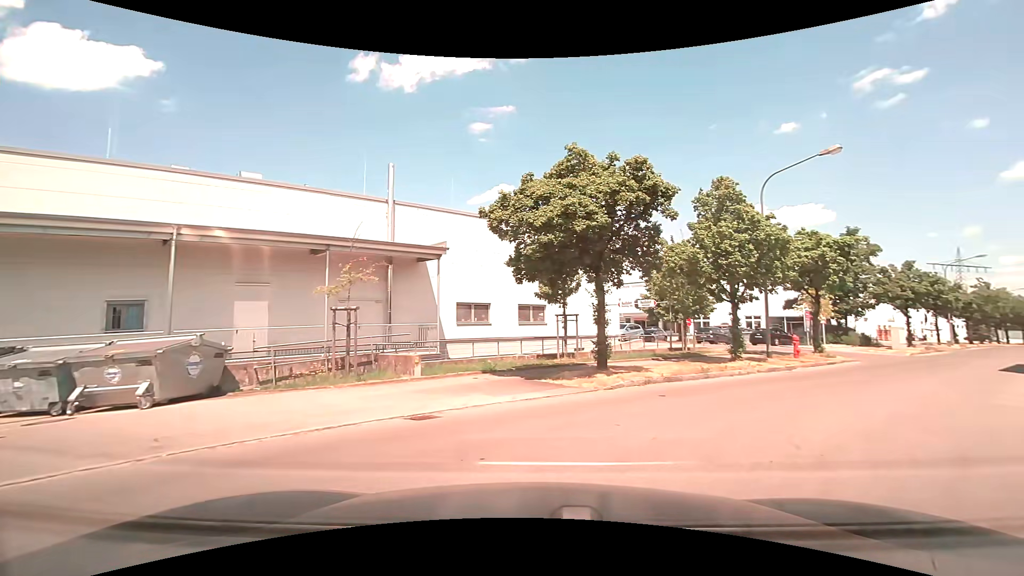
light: Day
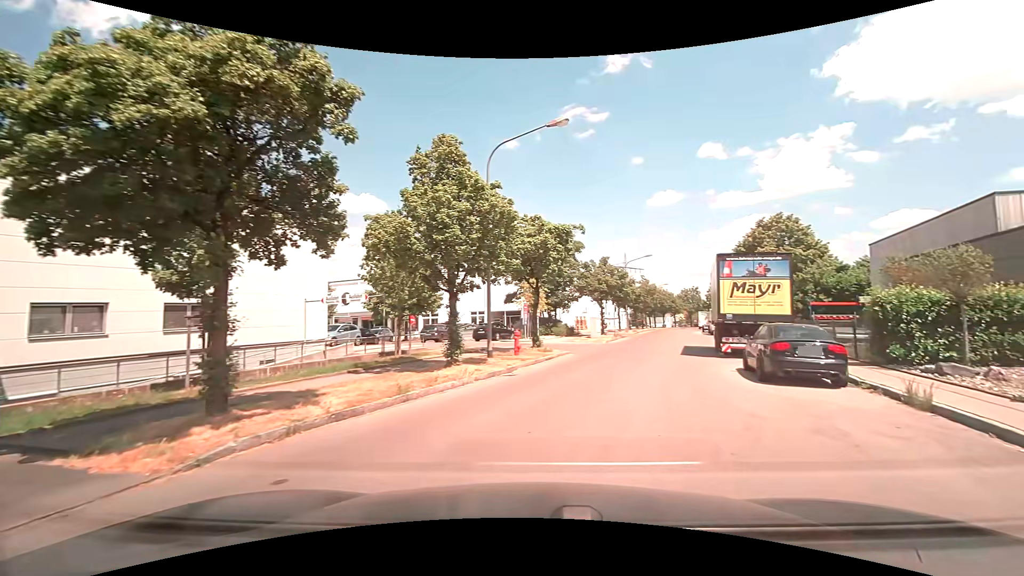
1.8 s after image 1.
(+1.3, +5.7) m; +27°
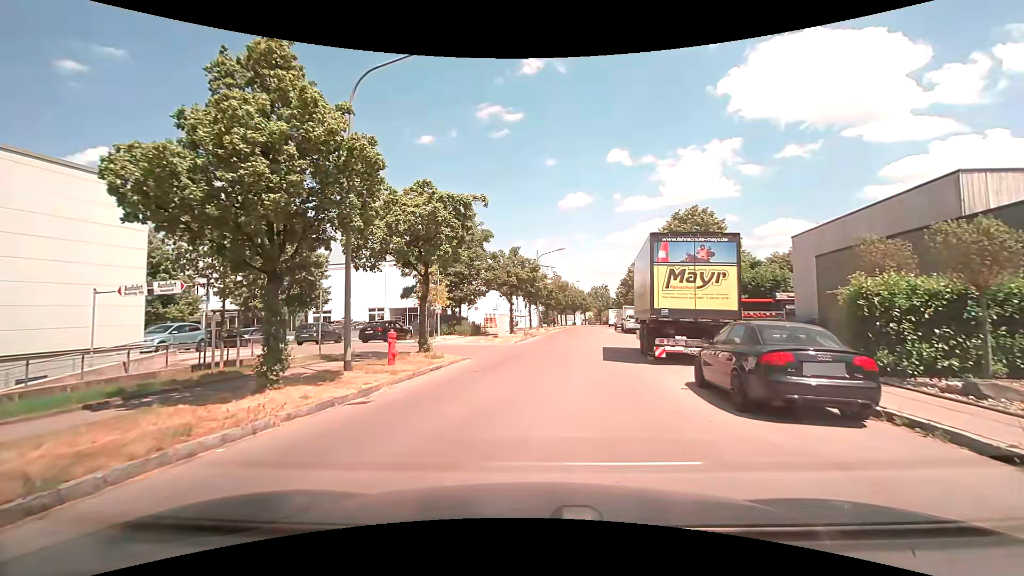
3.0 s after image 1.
(+0.6, +5.1) m; +11°
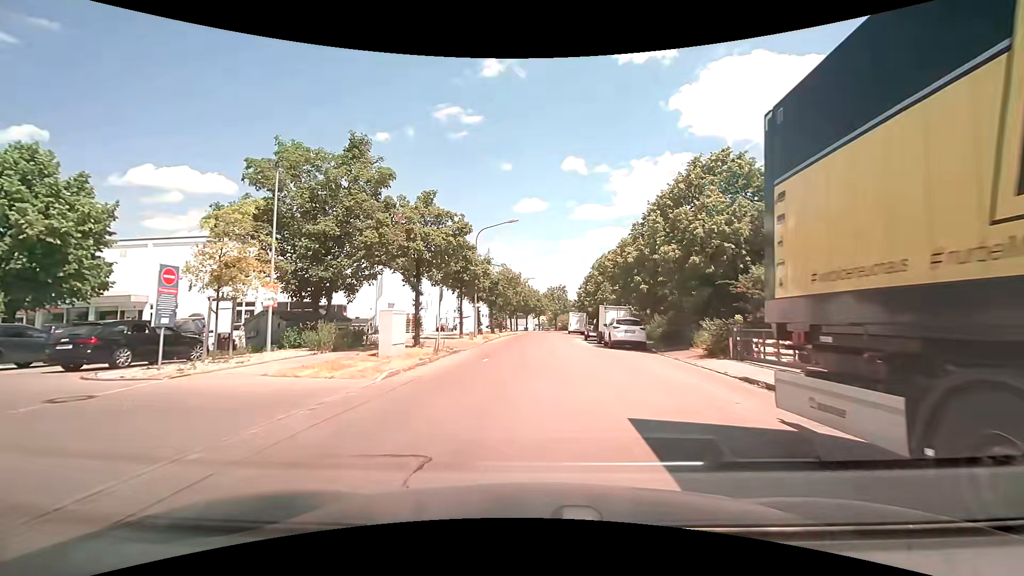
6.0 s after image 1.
(+1.0, +17.1) m; +6°
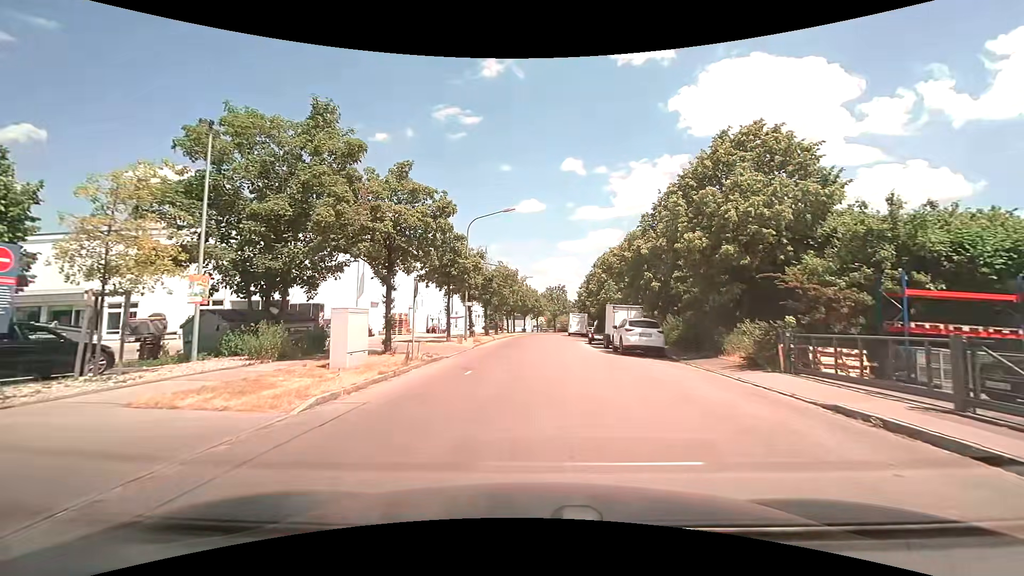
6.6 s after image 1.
(0.0, +4.0) m; 0°
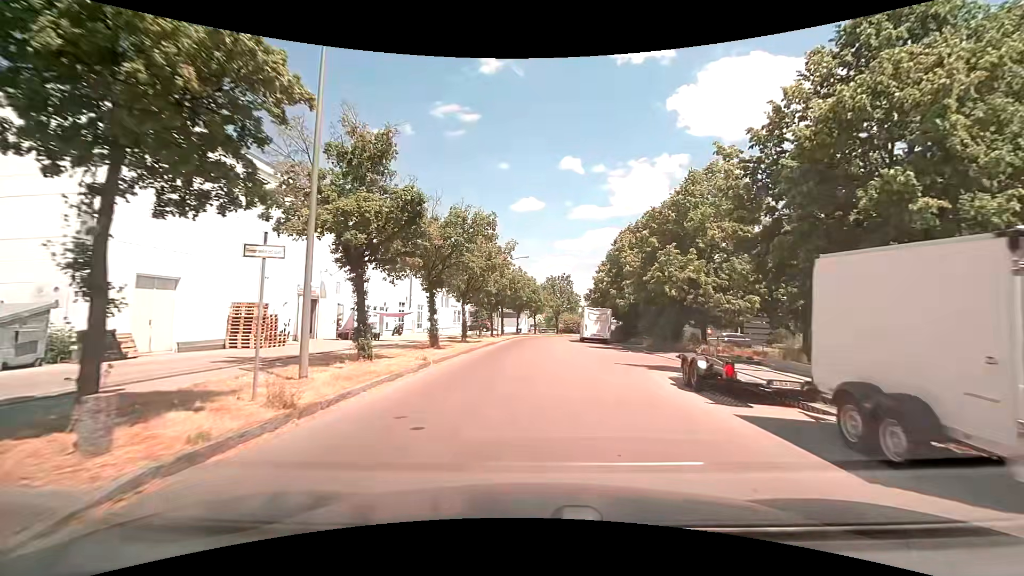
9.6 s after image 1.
(+0.2, +22.4) m; +2°
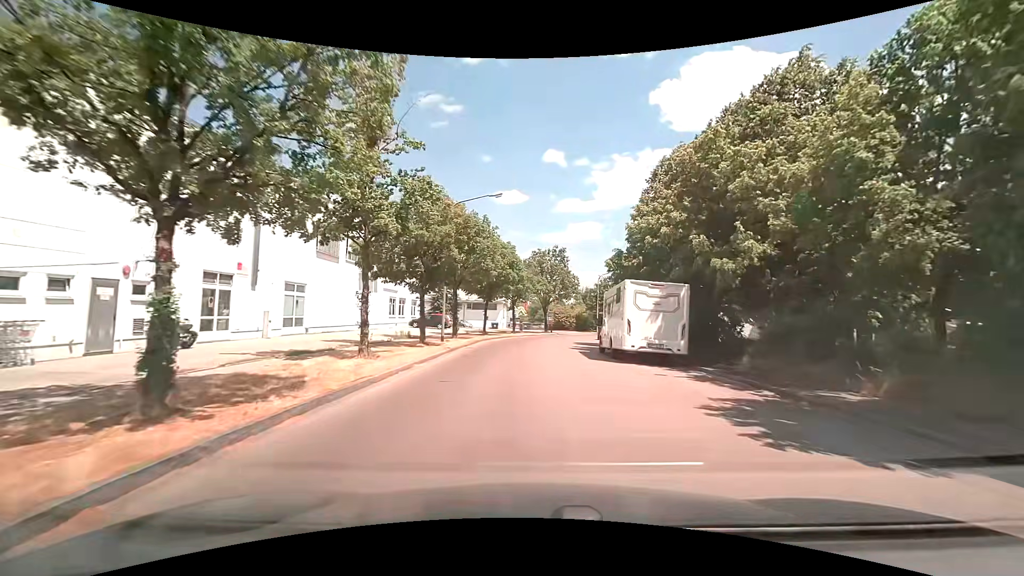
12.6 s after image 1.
(-0.2, +24.5) m; +1°
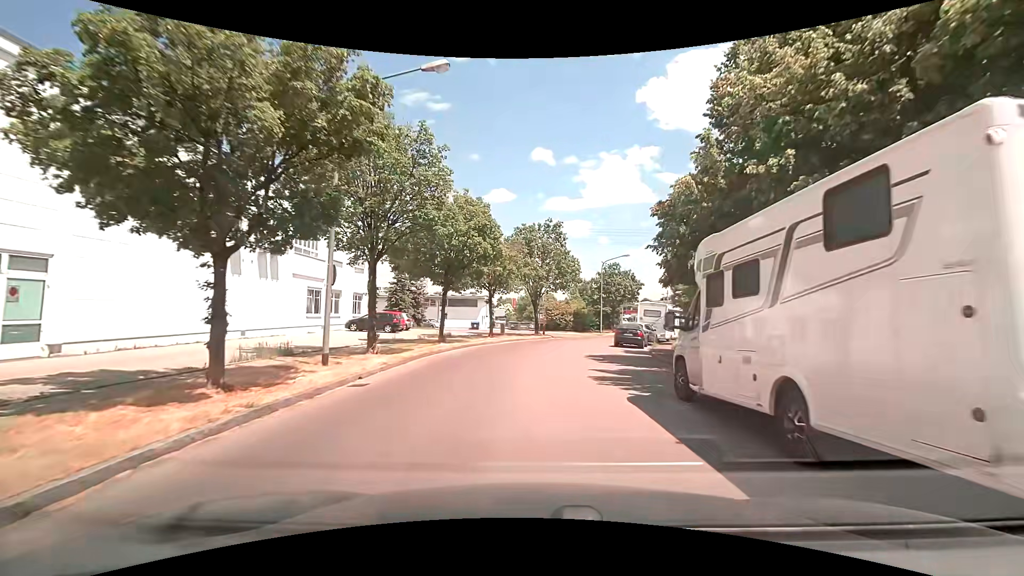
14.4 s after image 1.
(+0.2, +14.7) m; +2°
(0, +10) (0, +20) (+1, +30) (+4, +40) (+8, +49) (+13, +57) (+20, +65) (+28, +71) (+36, +76) (+46, +80) m
